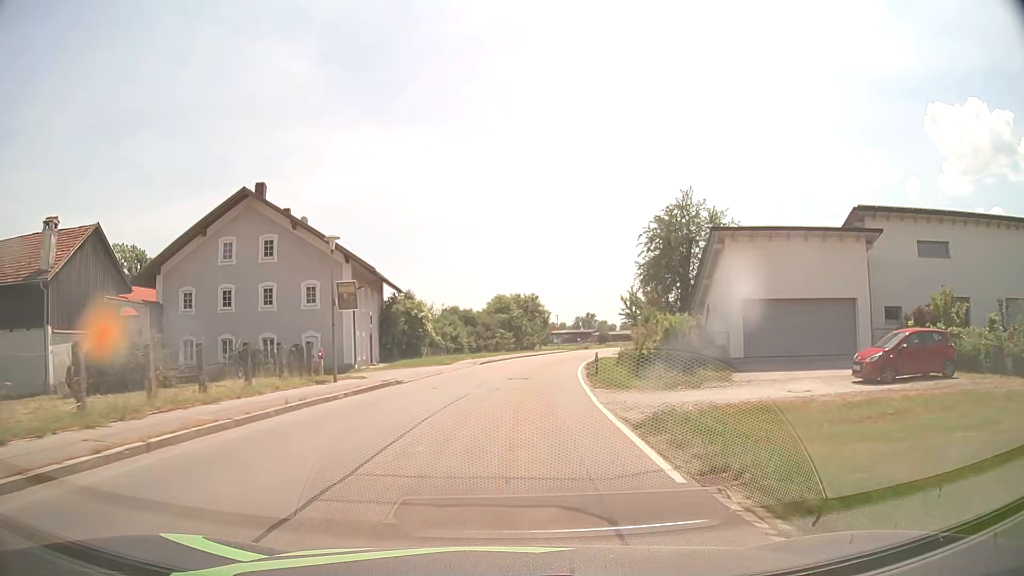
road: tertiary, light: Day
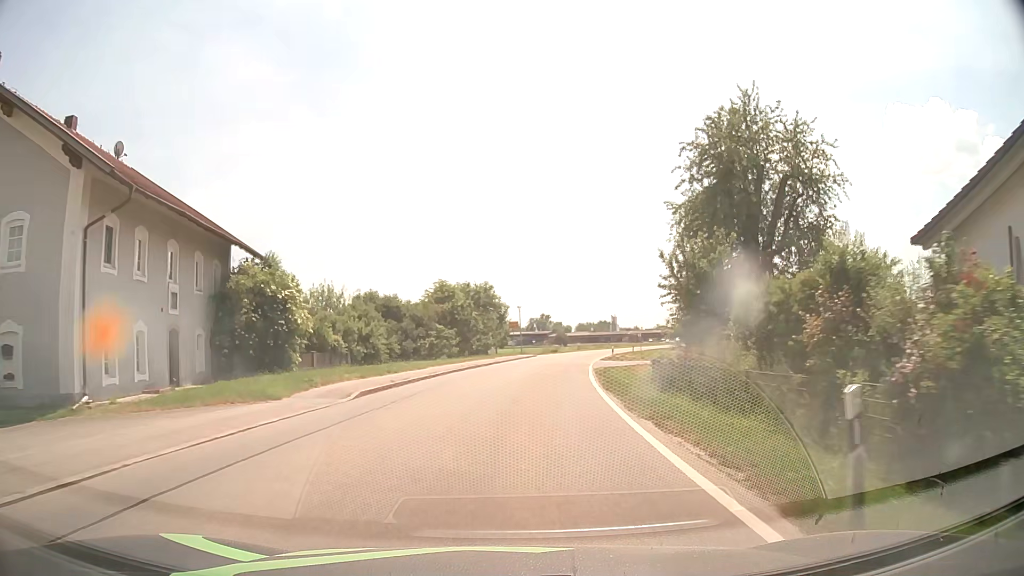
(+0.7, +23.4) m; +4°
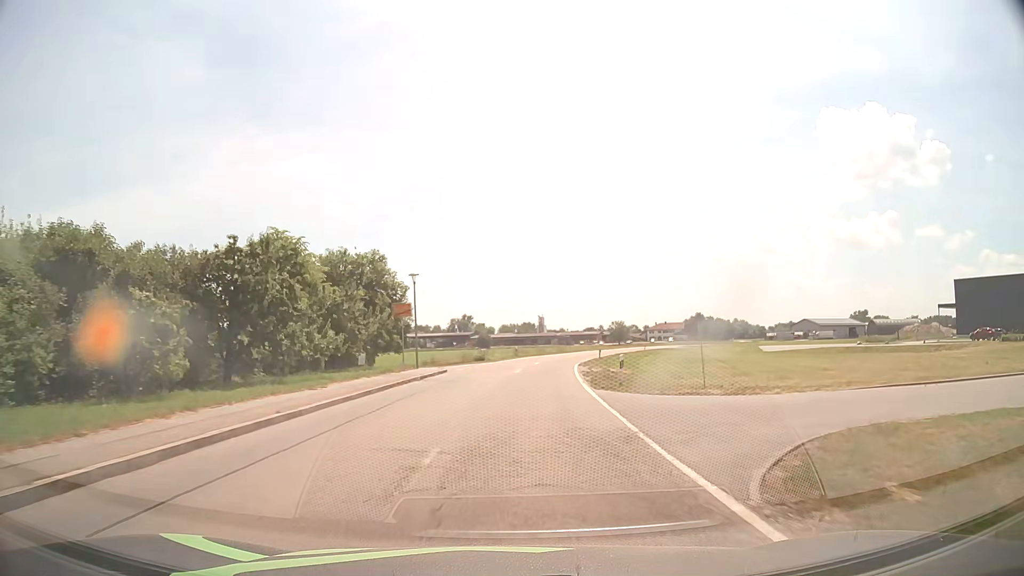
(+1.8, +30.9) m; +6°
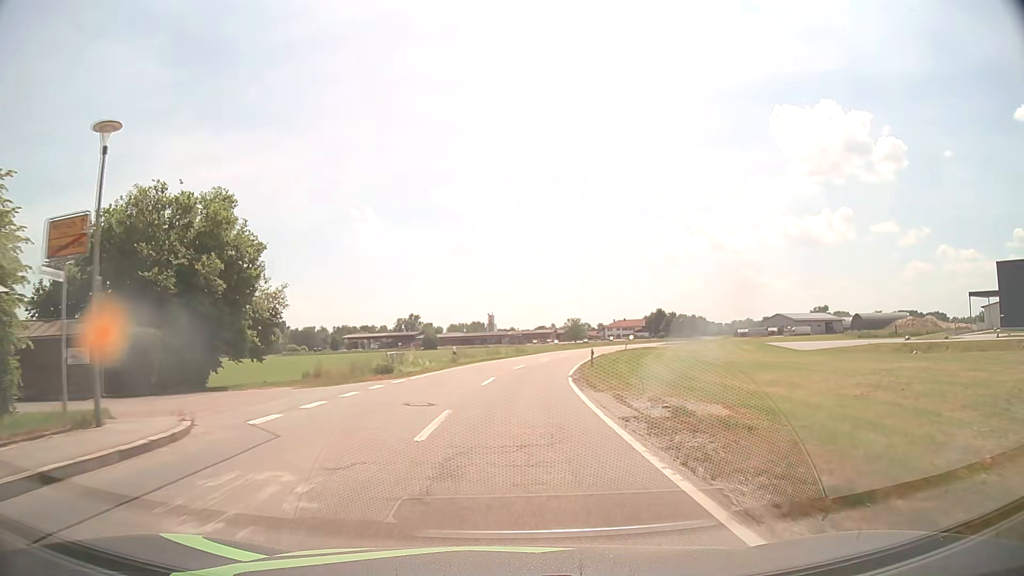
(+1.0, +23.3) m; +5°
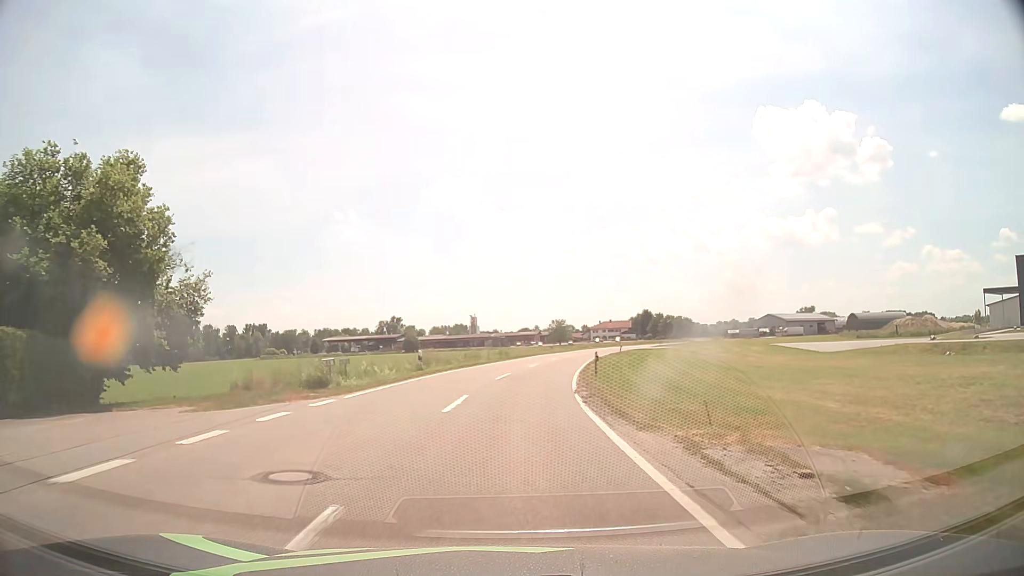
(+0.1, +8.0) m; +1°
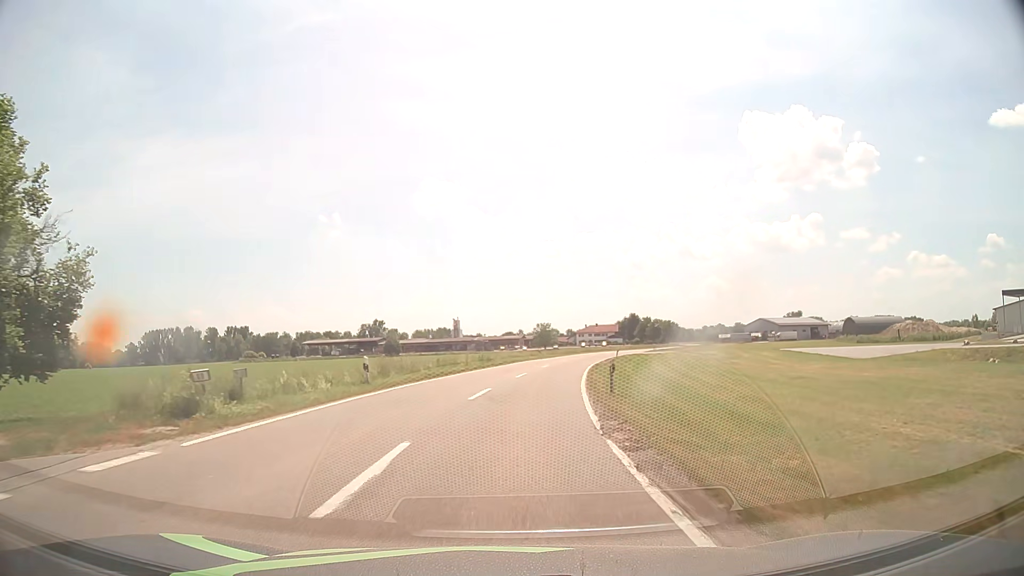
(+0.1, +8.2) m; +1°
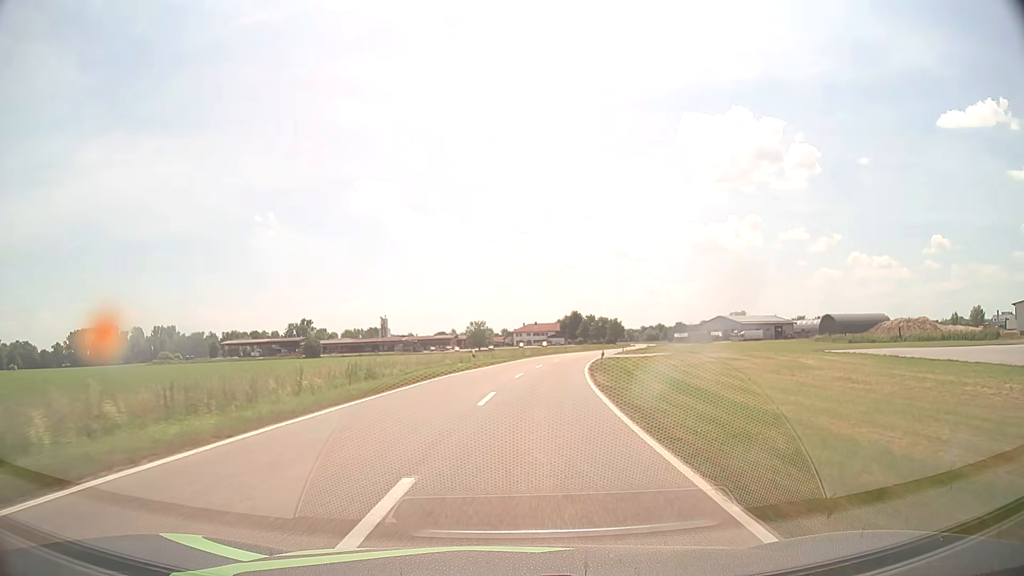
(+1.1, +26.5) m; +5°
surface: asphalt
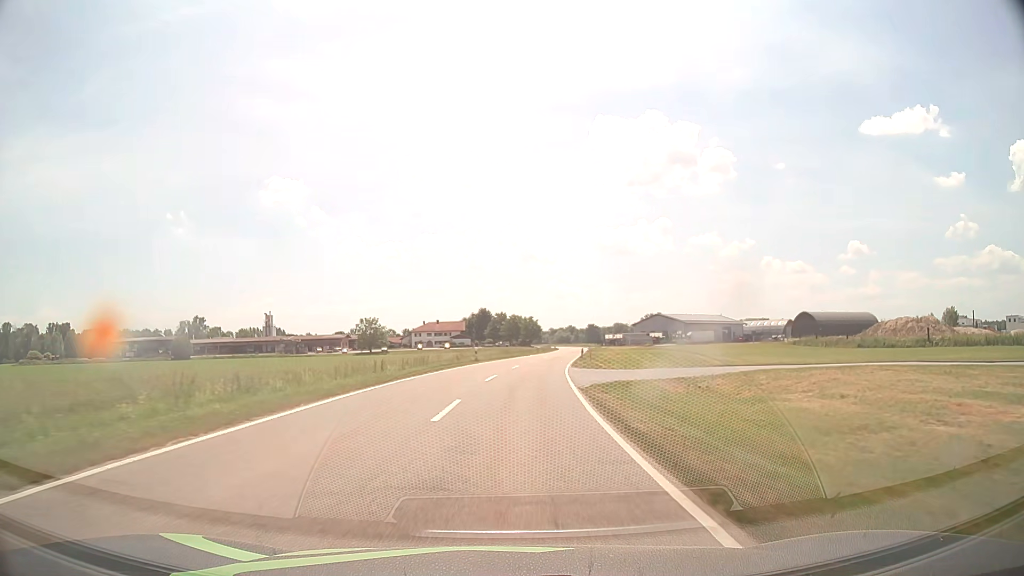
(+3.0, +39.7) m; +8°
(0, +10) (+1, +20) (+1, +30) (+2, +40) (+3, +50) (+4, +60) (+6, +70) (+7, +80) (+9, +89) (+10, +99) m
